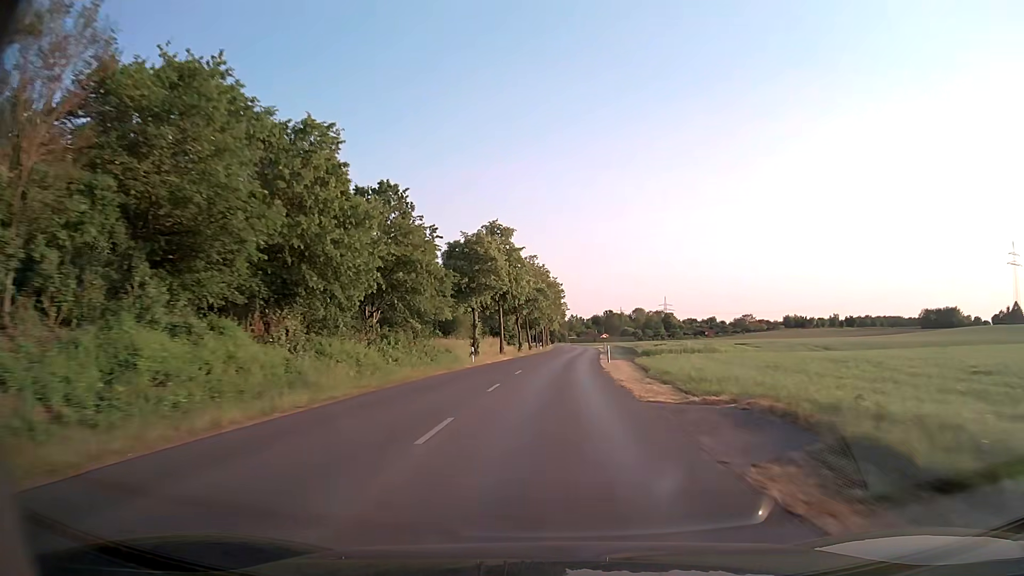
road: tertiary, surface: asphalt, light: Day
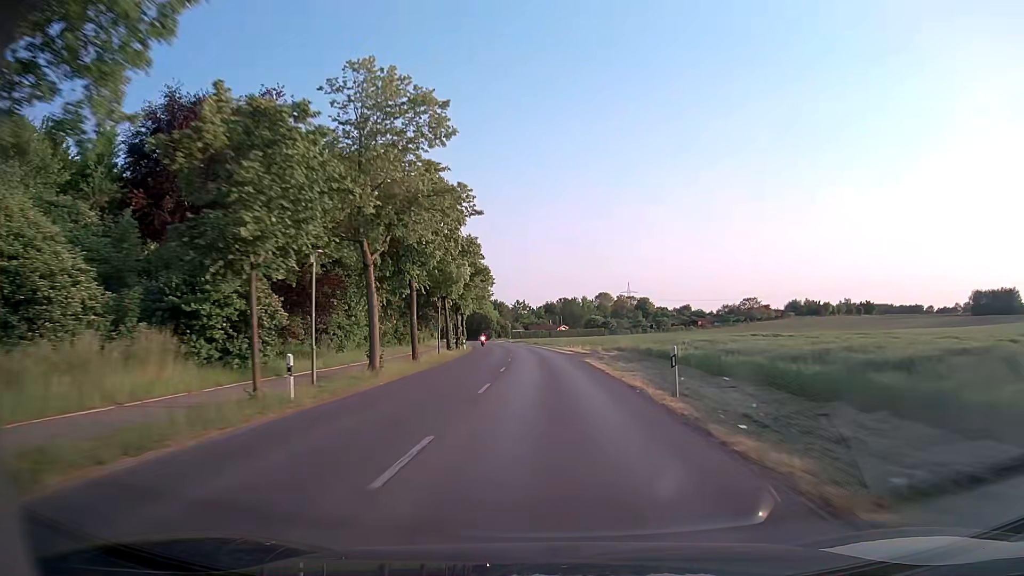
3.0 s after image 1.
(+4.2, +75.4) m; +4°
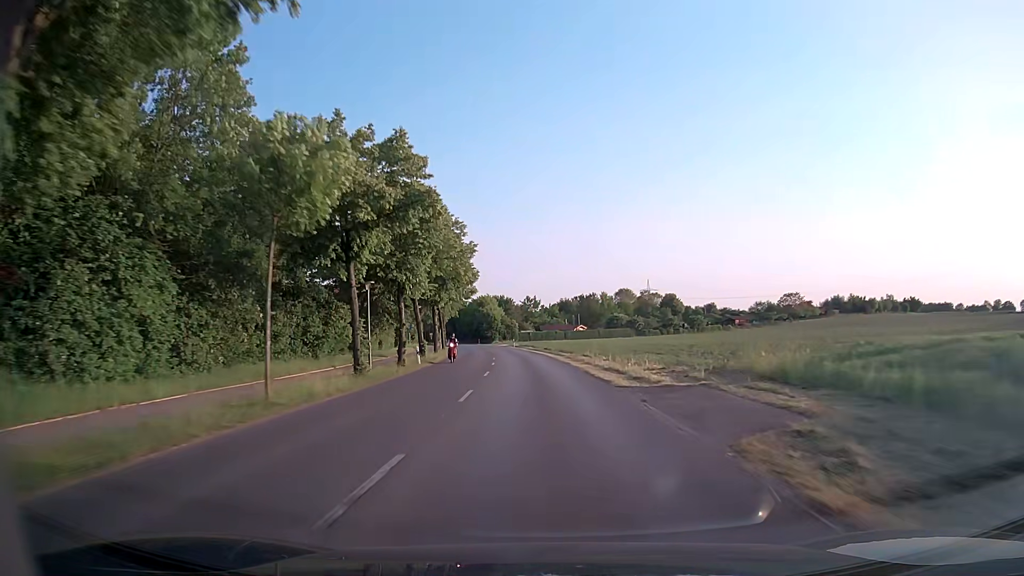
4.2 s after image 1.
(-0.1, +28.6) m; -1°
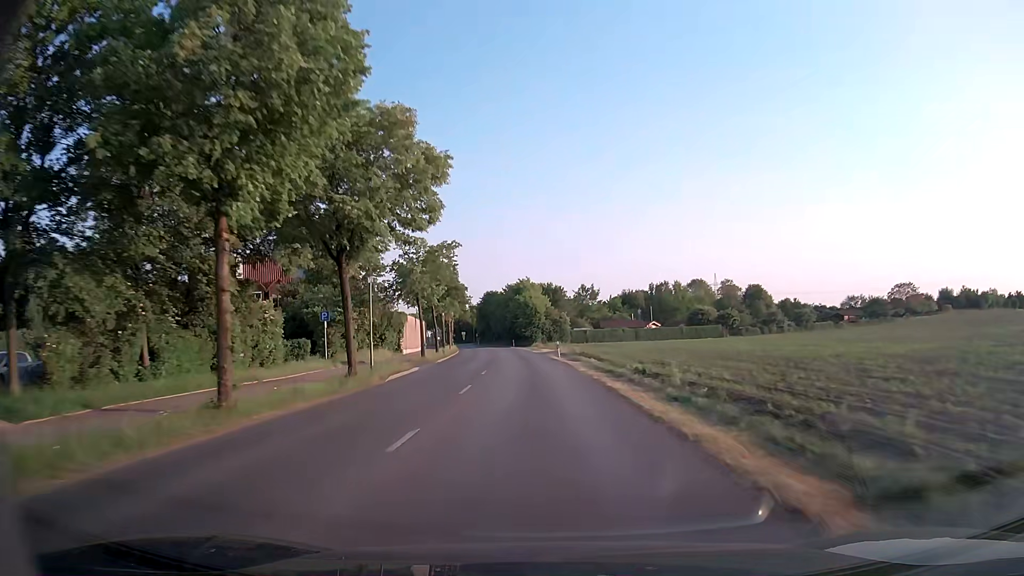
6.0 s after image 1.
(-1.3, +41.2) m; -5°
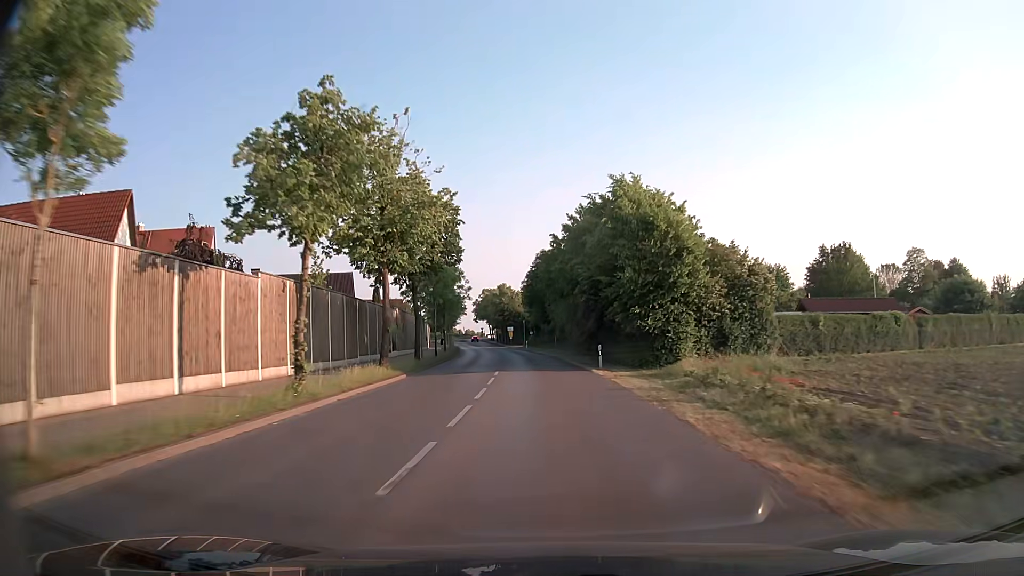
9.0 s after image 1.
(-3.7, +65.4) m; -6°
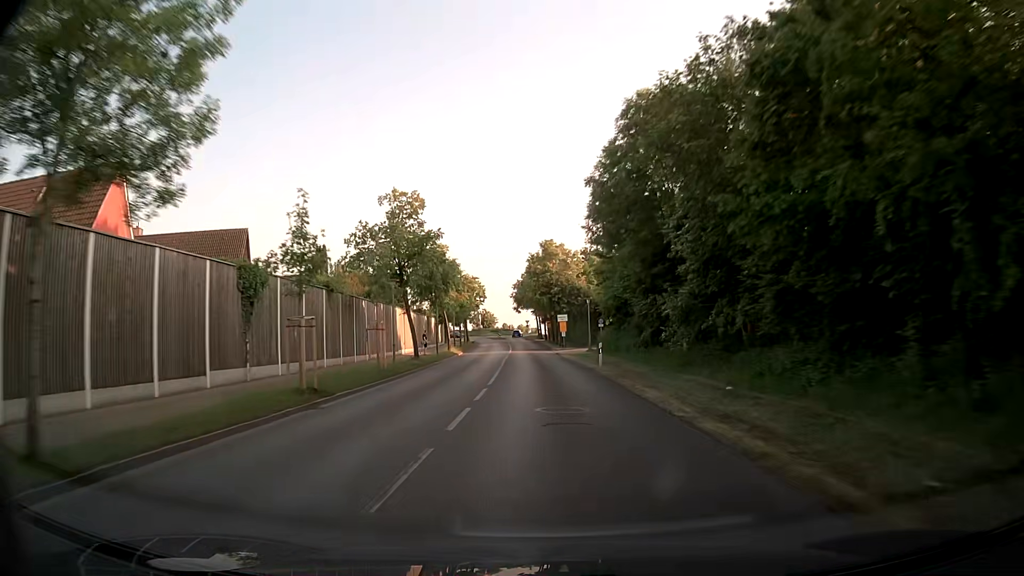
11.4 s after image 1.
(-2.0, +49.9) m; -4°
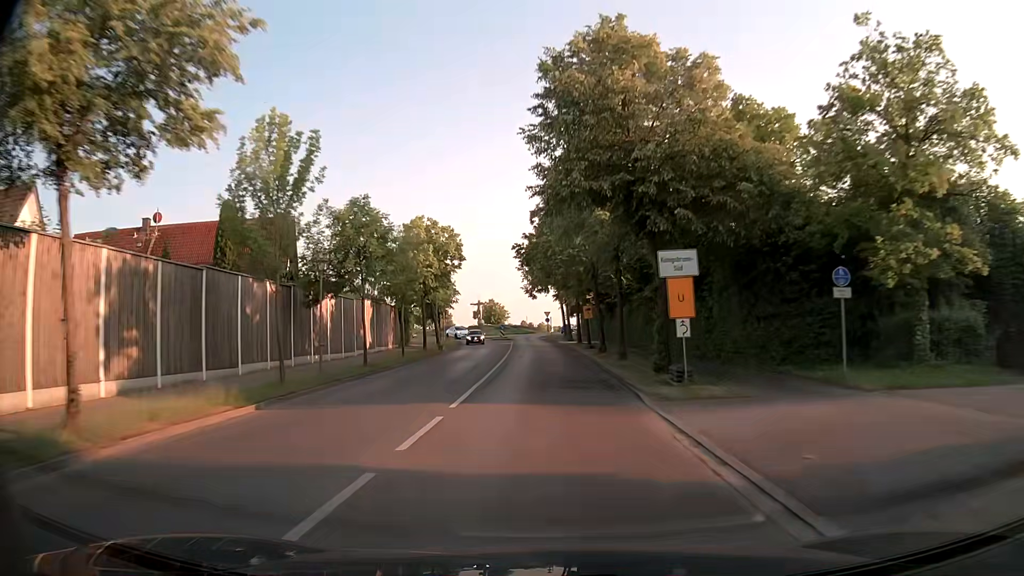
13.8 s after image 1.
(-1.5, +46.2) m; -2°
